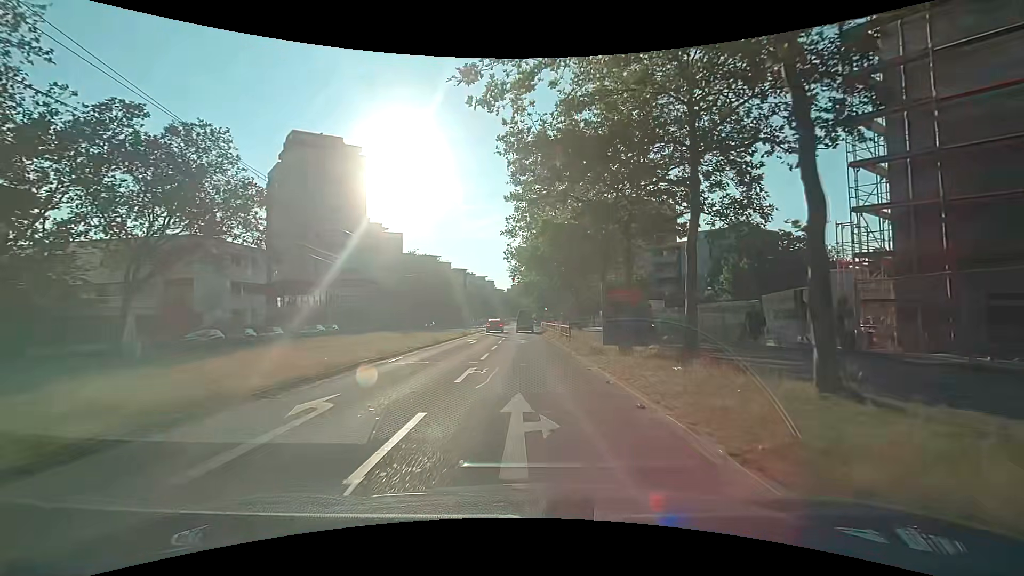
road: tertiary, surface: asphalt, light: Day
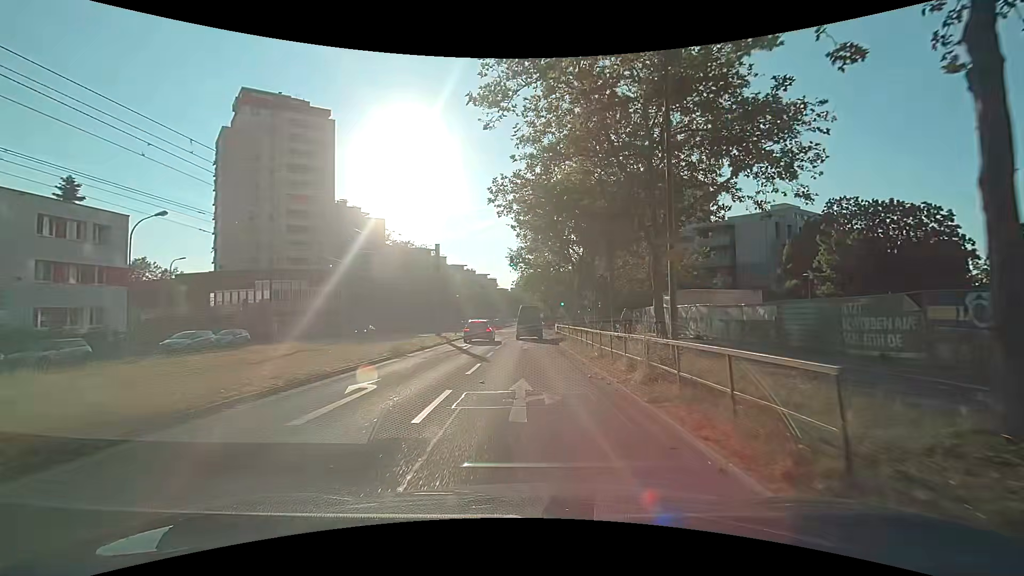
(-0.3, +21.9) m; 0°
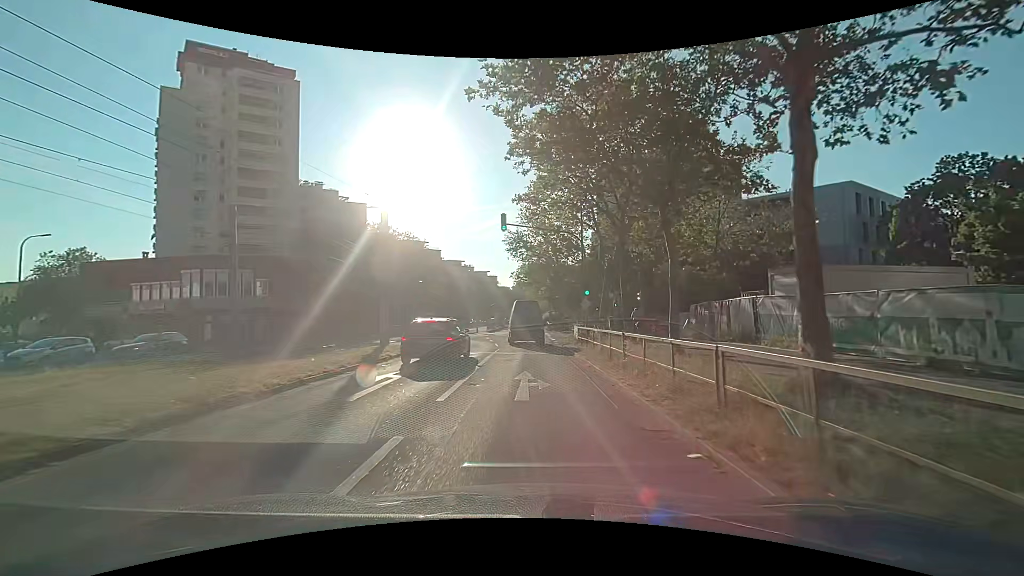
(-0.3, +15.7) m; -2°
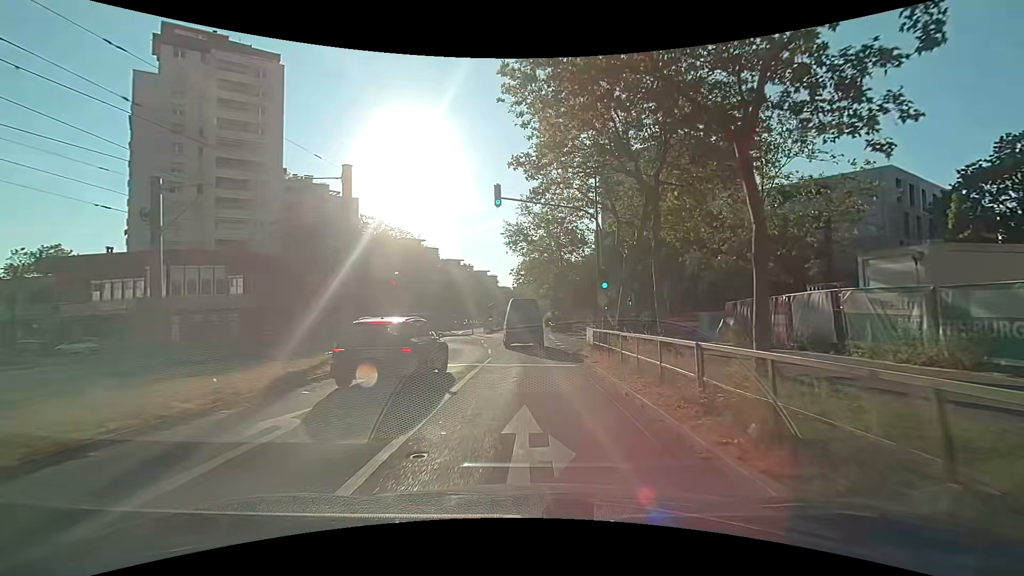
(0.0, +5.4) m; 0°
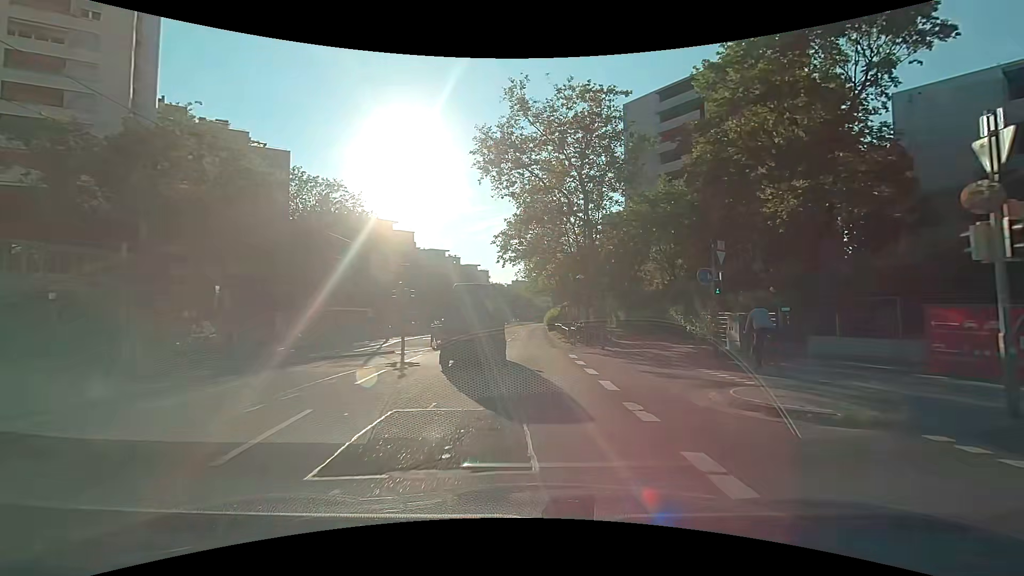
(+0.3, +27.5) m; 0°
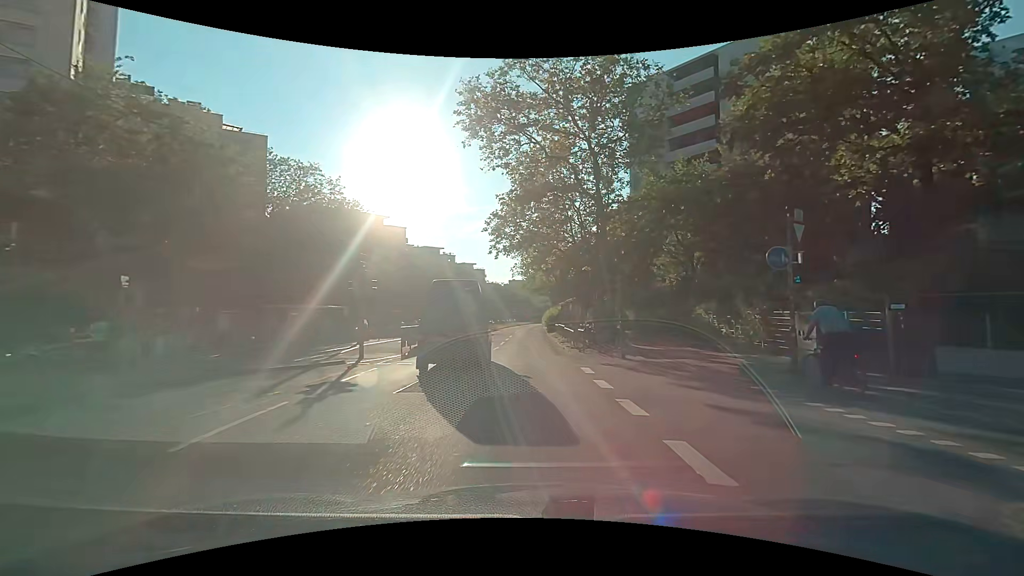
(+0.1, +5.6) m; +2°
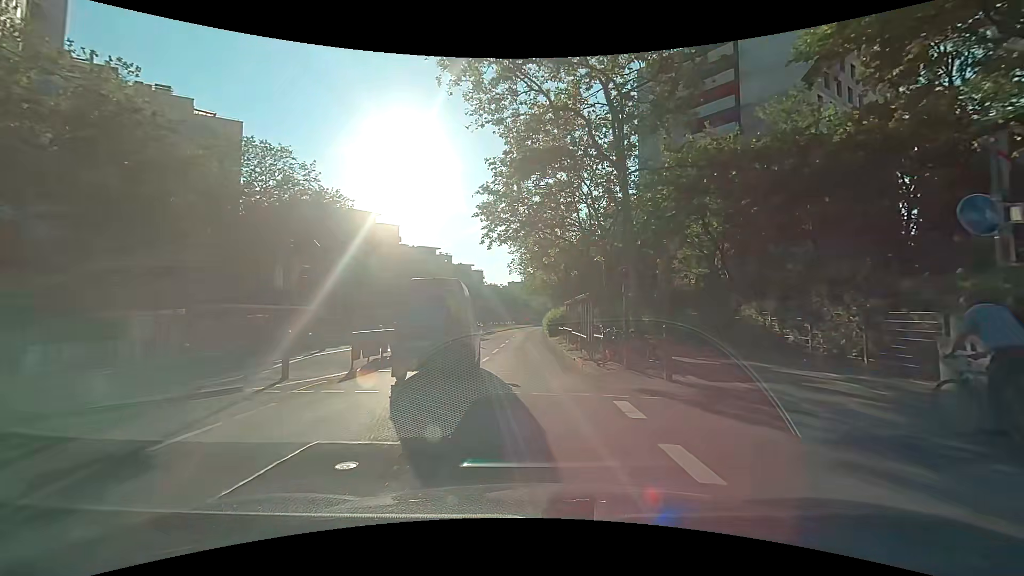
(0.0, +5.8) m; 0°
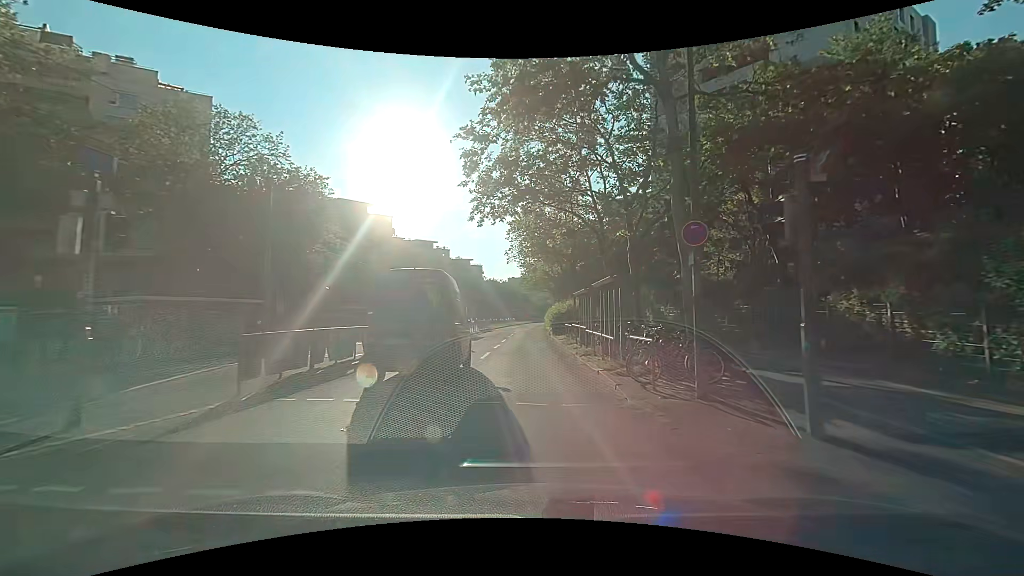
(0.0, +6.0) m; 0°
(0, +10) (0, +20) (0, +30) (0, +40) (0, +50) (0, +60) (0, +70) (0, +80) (+1, +90) (+1, +100) m
